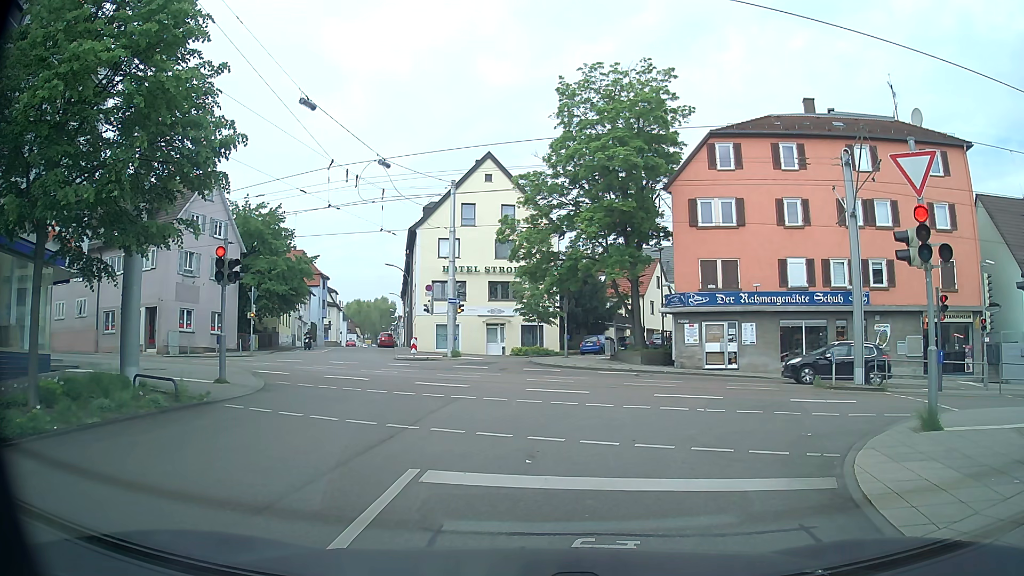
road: residential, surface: asphalt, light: Day
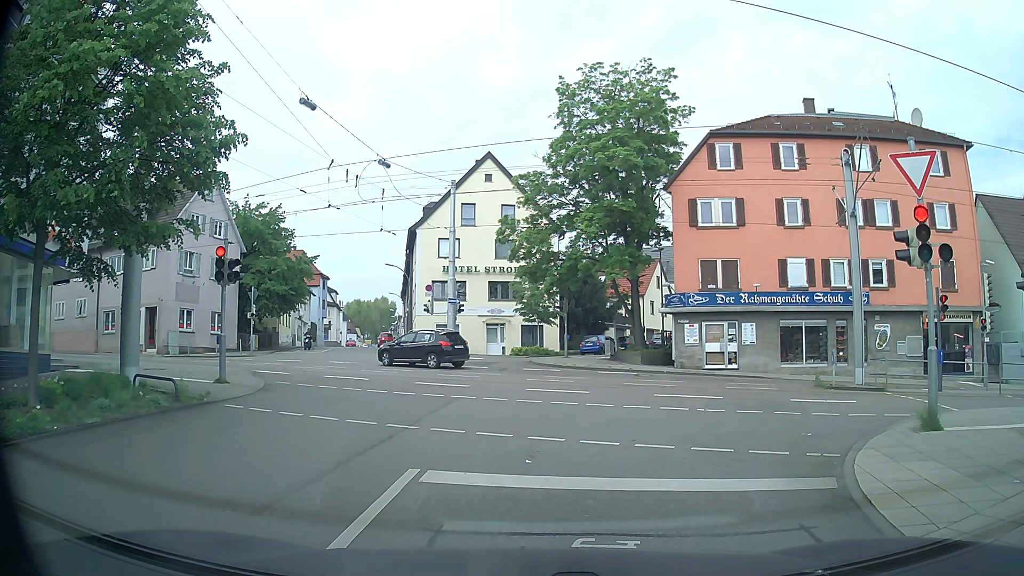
(0.0, 0.0) m; 0°
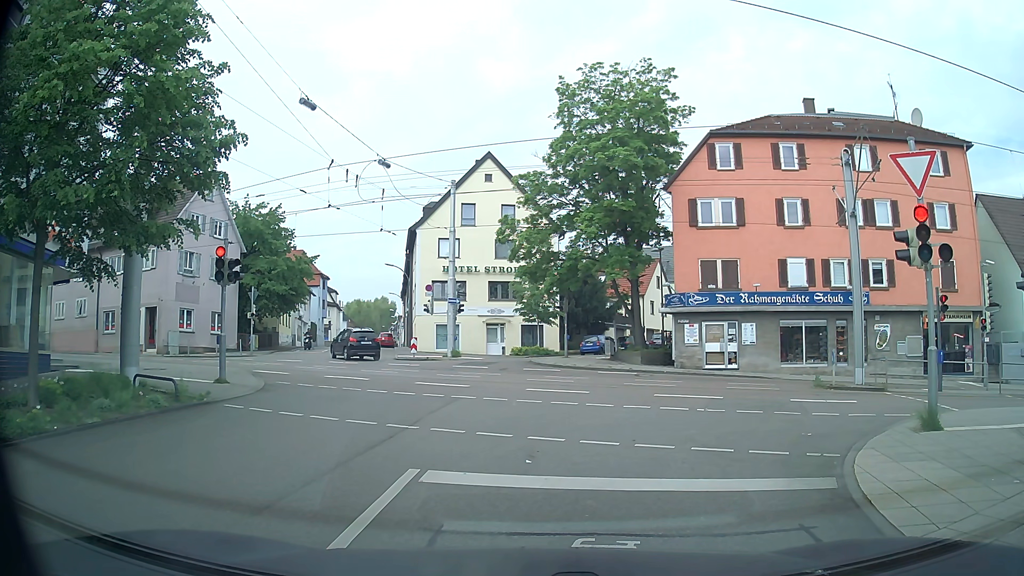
(0.0, 0.0) m; 0°
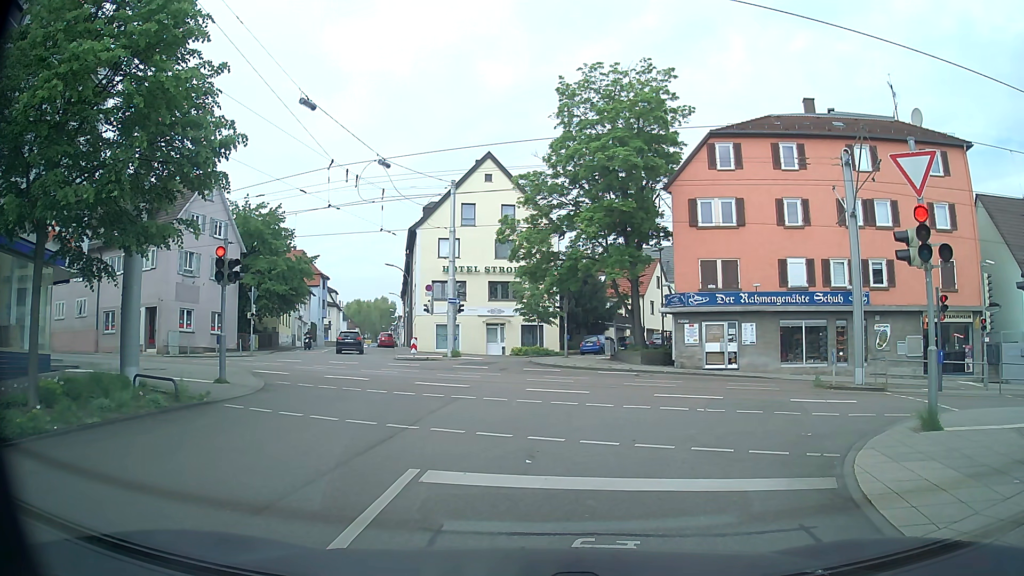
(0.0, 0.0) m; 0°
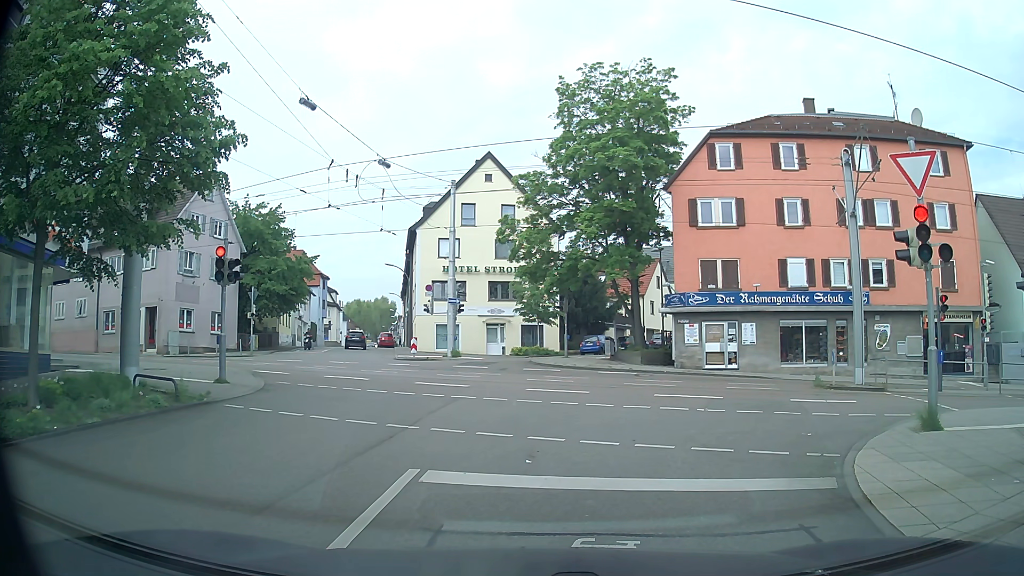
(0.0, 0.0) m; 0°
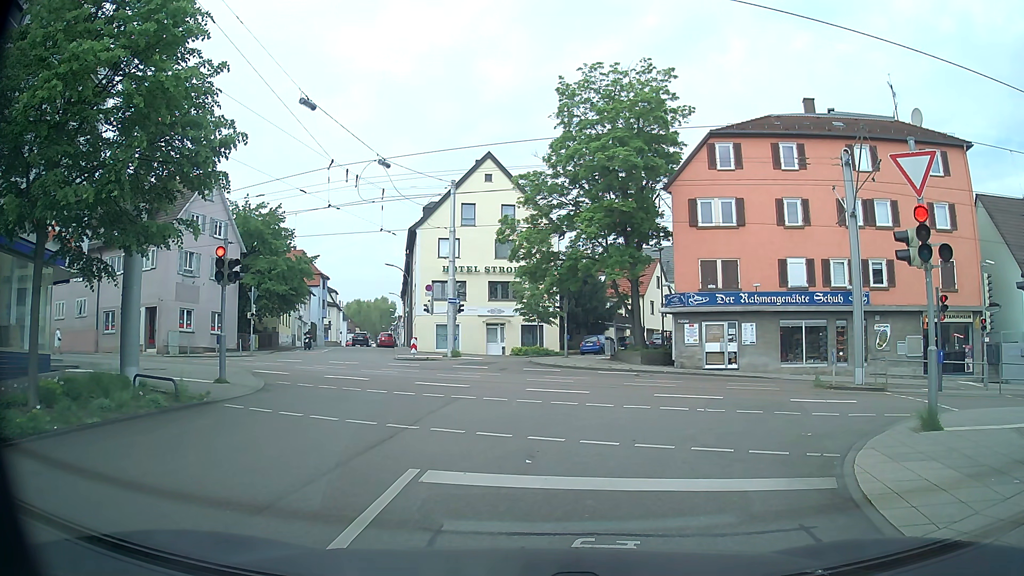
(0.0, 0.0) m; 0°
